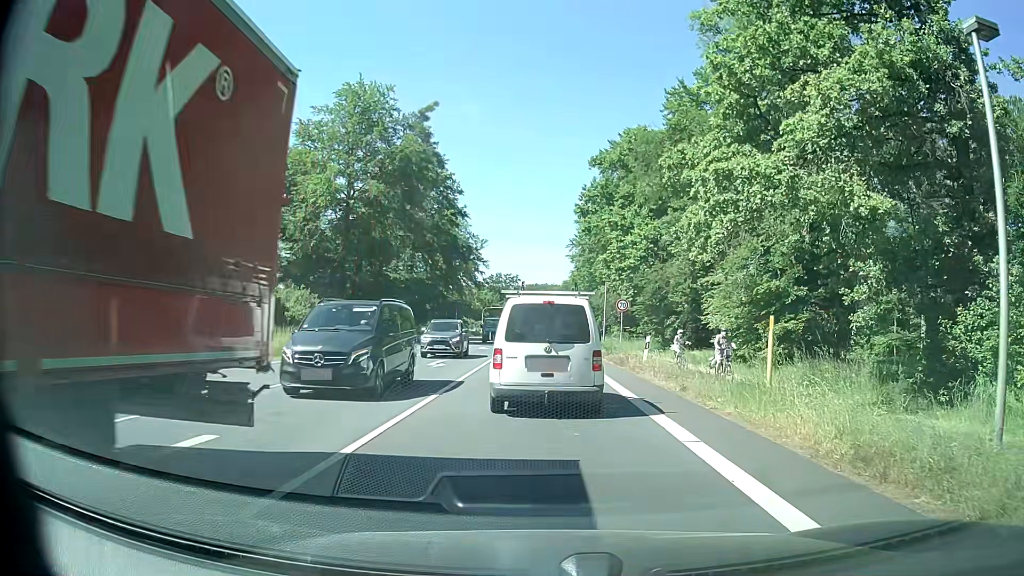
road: primary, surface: asphalt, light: Day
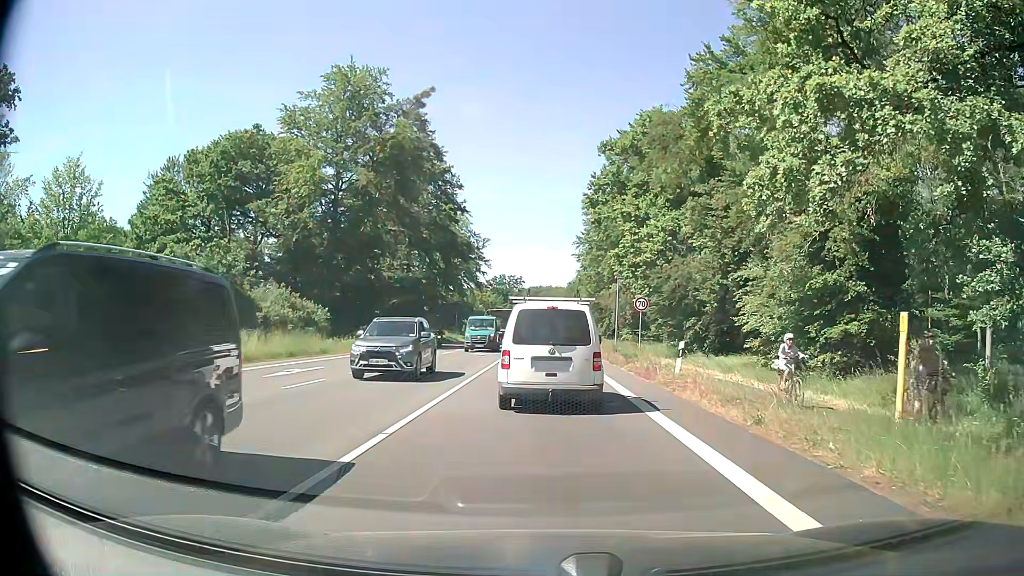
(+0.1, +5.0) m; 0°
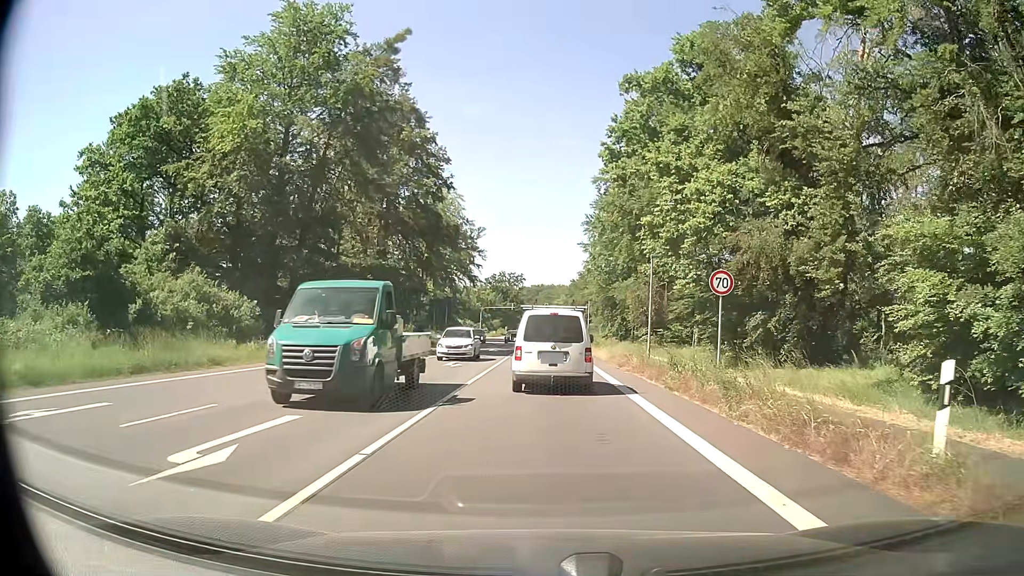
(+0.5, +12.9) m; +2°
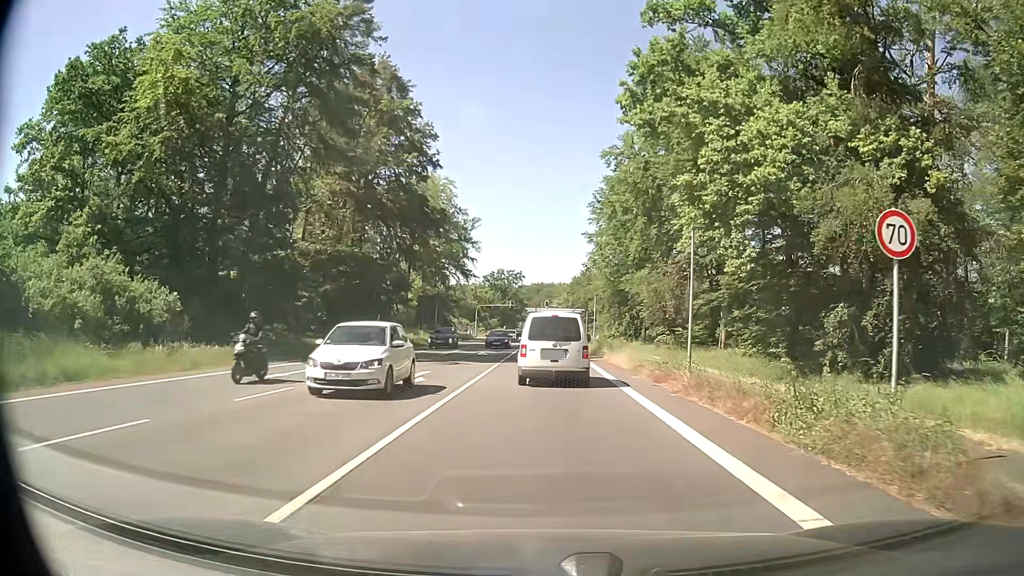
(0.0, +8.6) m; +1°
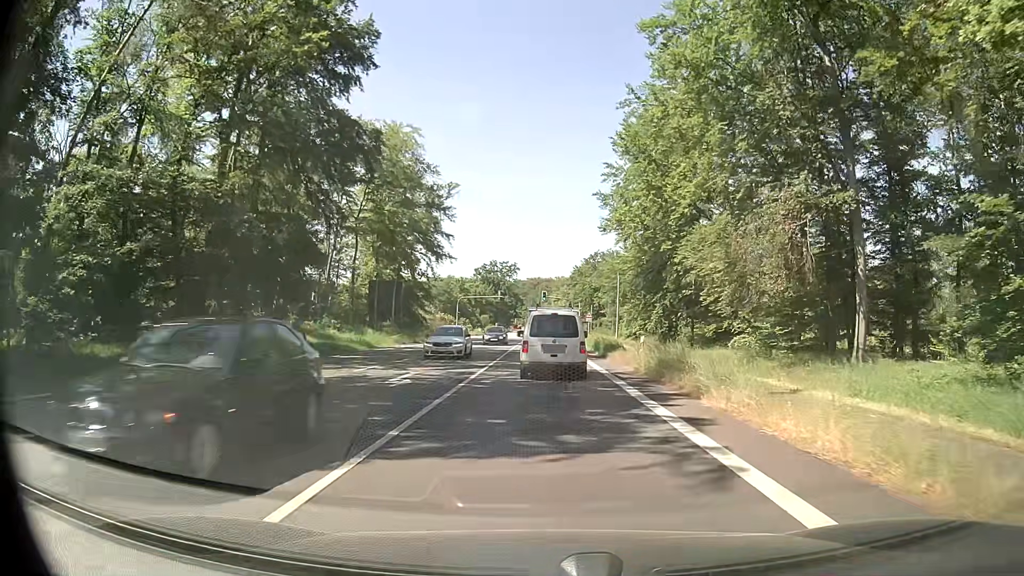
(-0.5, +22.2) m; -1°
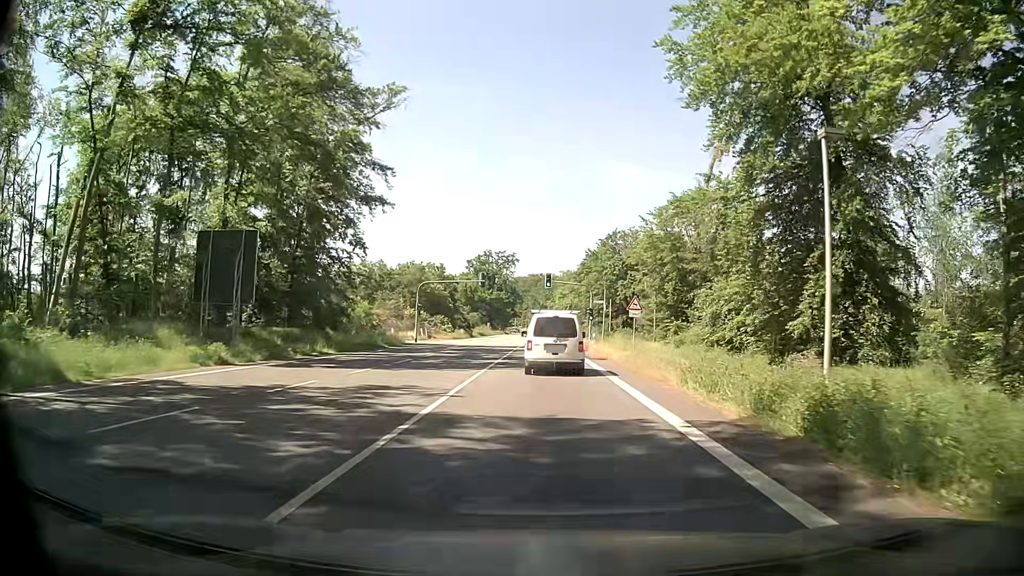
(-0.1, +31.4) m; 0°
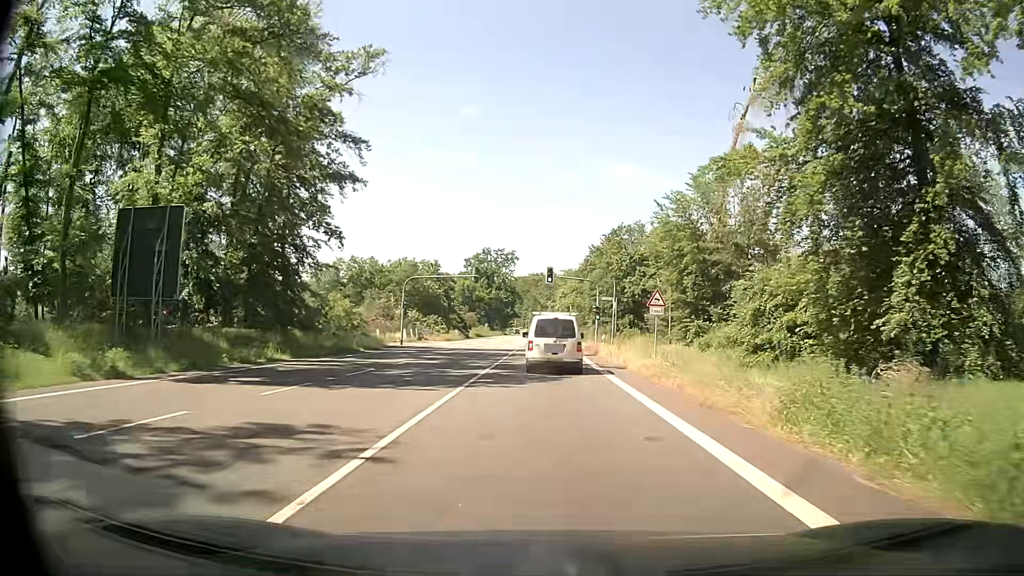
(0.0, +6.6) m; 0°
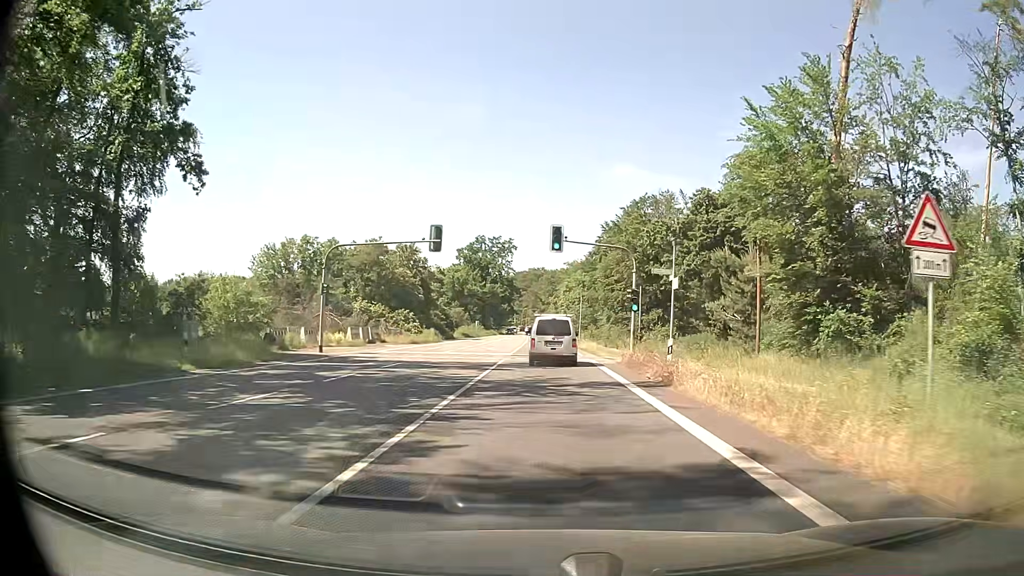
(+0.1, +21.0) m; 0°
(0, +10) (0, +20) (0, +30) (0, +40) (0, +50) (0, +60) (0, +70) (-1, +80) (-1, +90) (-1, +100) m
